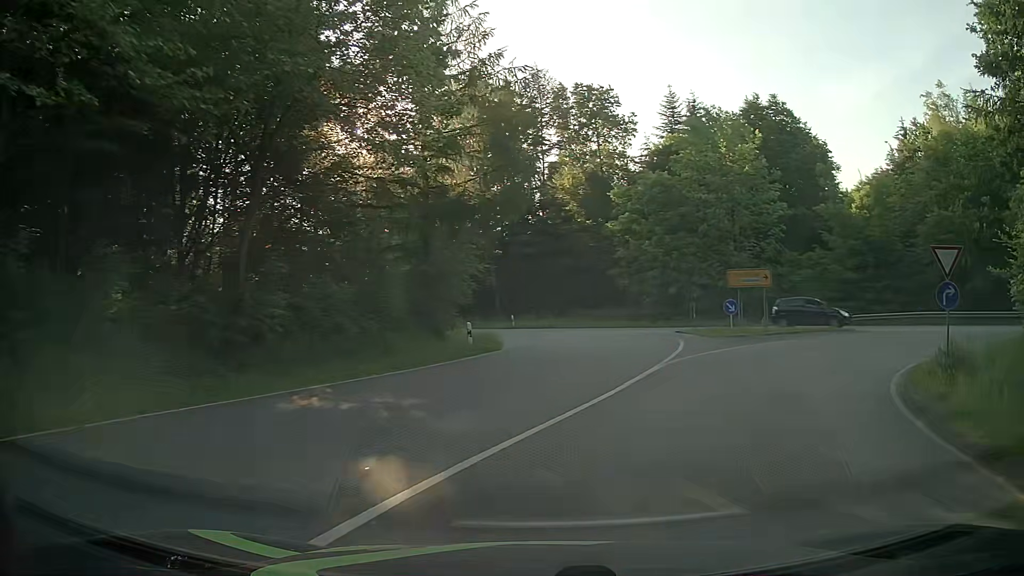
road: primary_link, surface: asphalt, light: Day
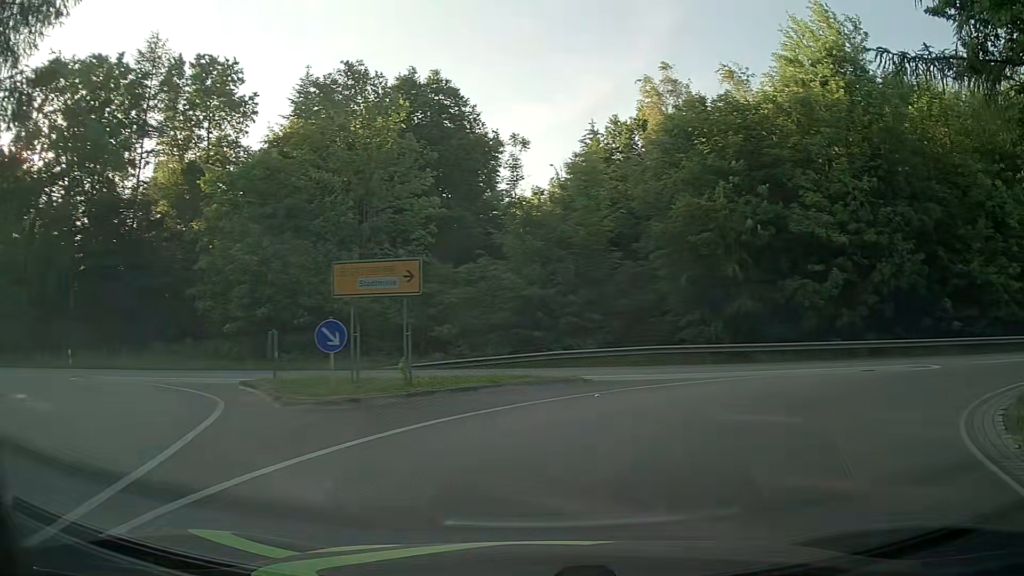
(+4.0, +14.1) m; +31°
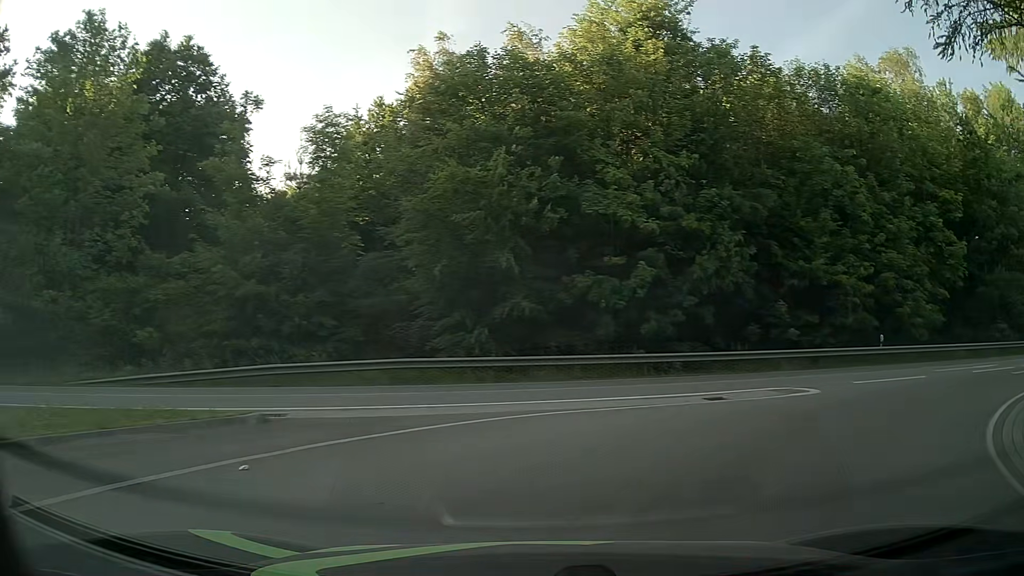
(+1.2, +6.5) m; +22°
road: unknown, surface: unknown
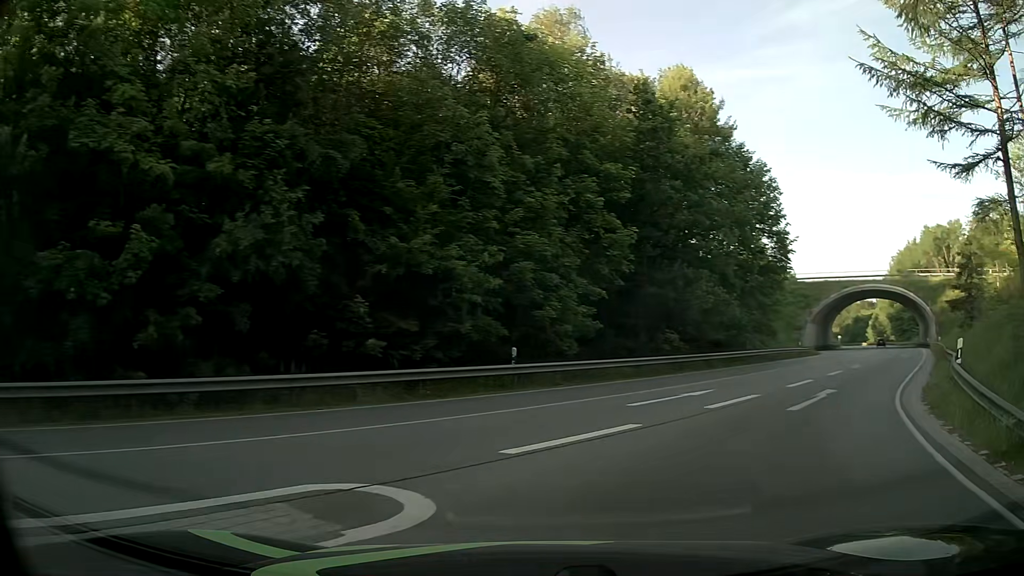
(+2.6, +9.0) m; +34°
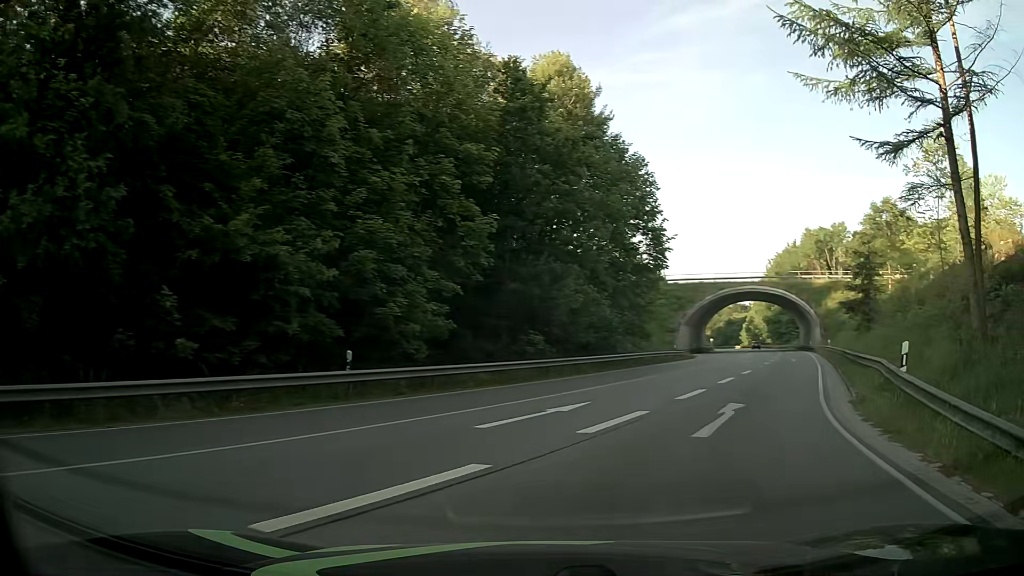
(+0.3, +3.3) m; +12°
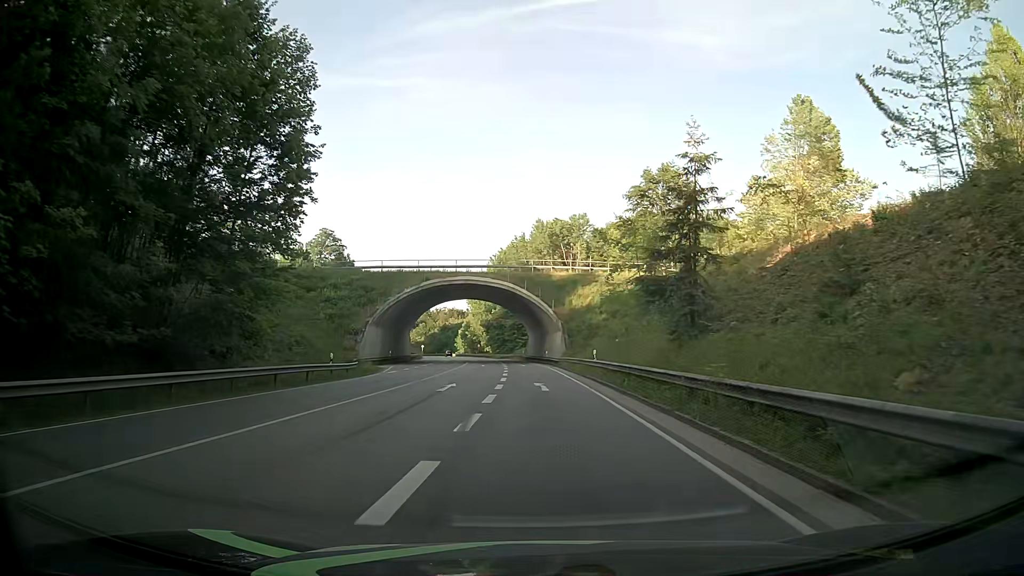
(+6.7, +22.2) m; +24°
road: primary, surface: asphalt
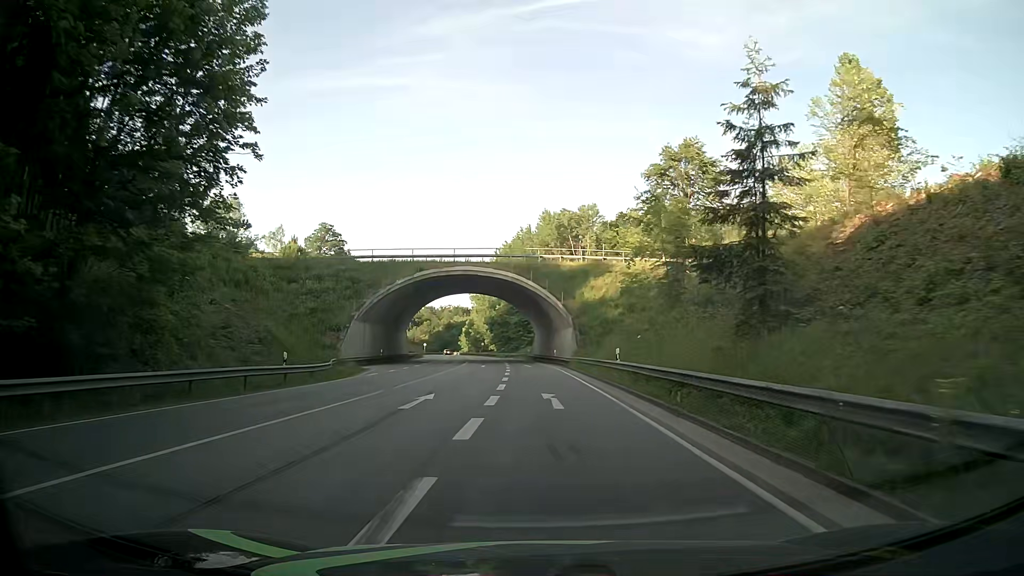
(-0.1, +7.5) m; -1°
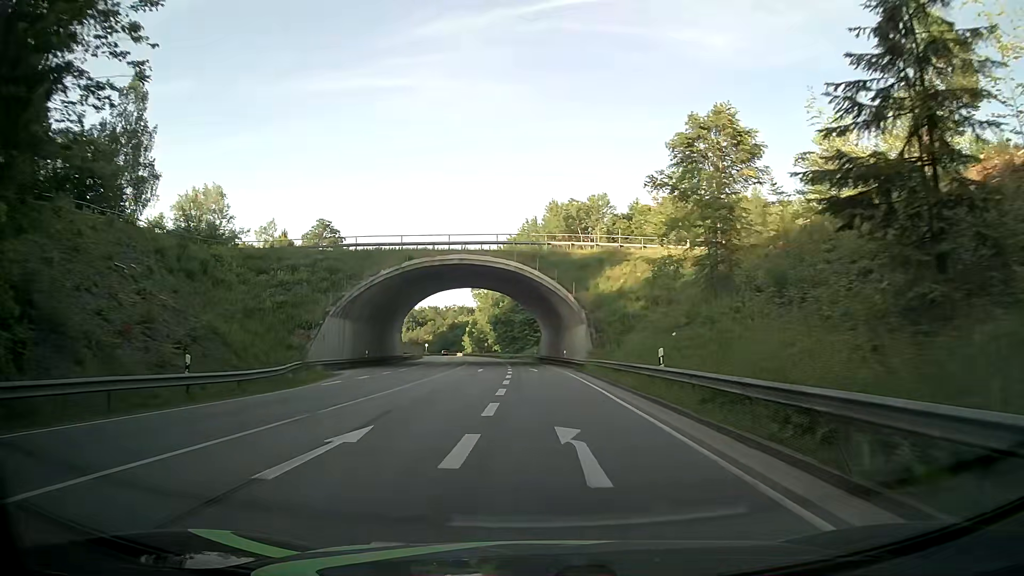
(0.0, +8.6) m; -1°
(0, +10) (0, +20) (-1, +30) (-2, +40) (-3, +50) (-4, +60) (-5, +70) (-5, +80) (-6, +90) (-7, +100) m
